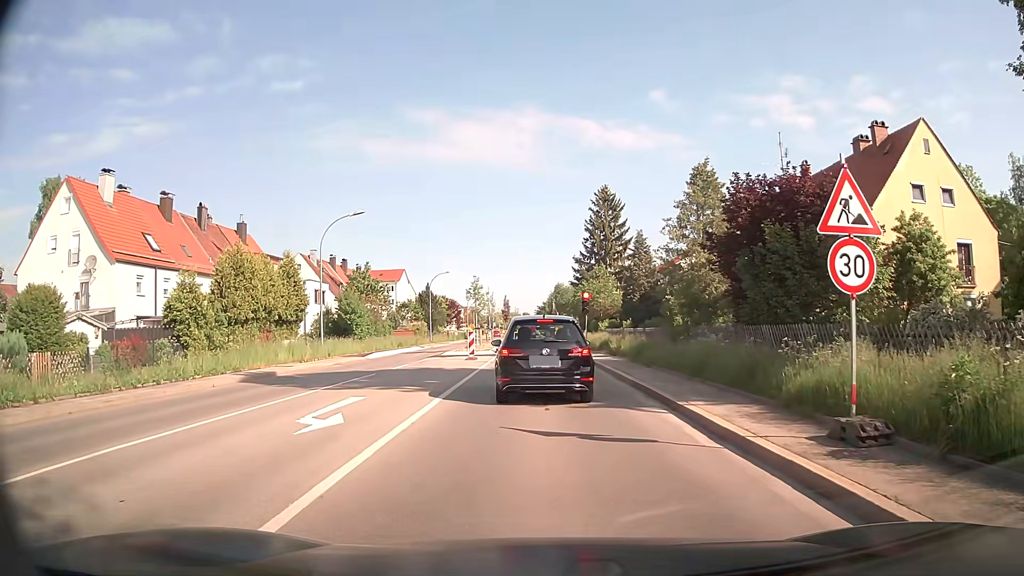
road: secondary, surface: asphalt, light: Day
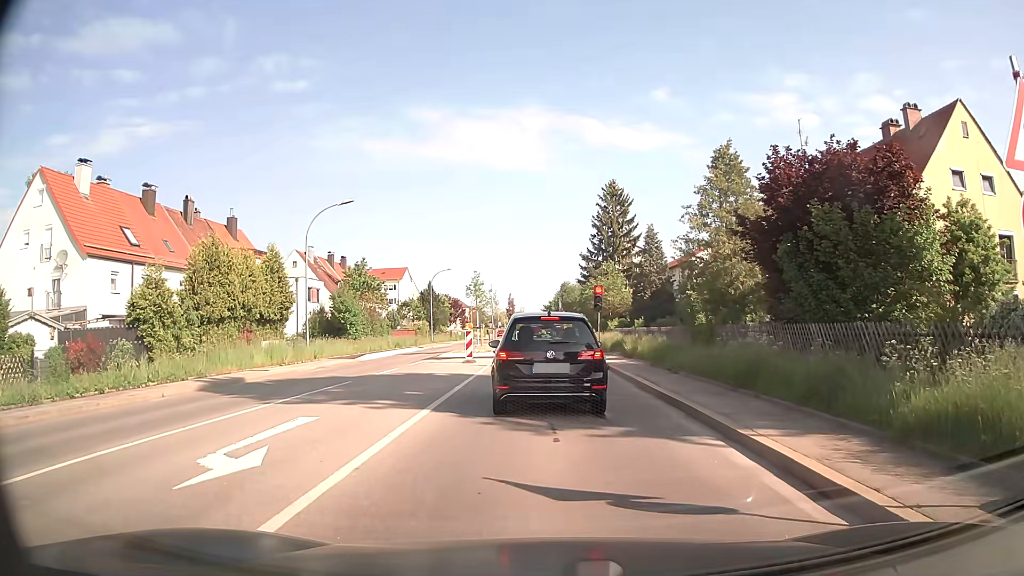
(0.0, +3.1) m; +2°
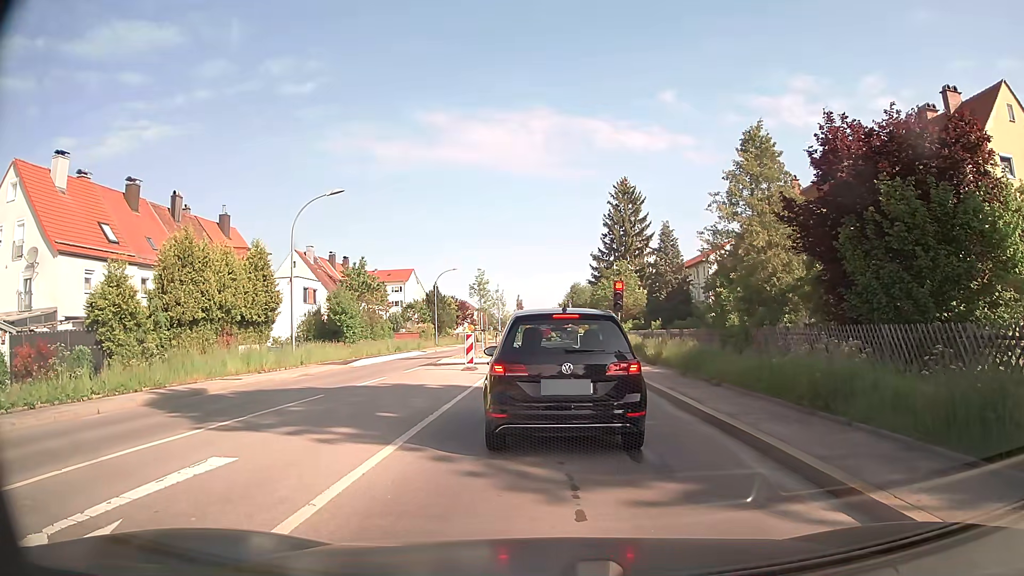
(-0.1, +3.1) m; -3°
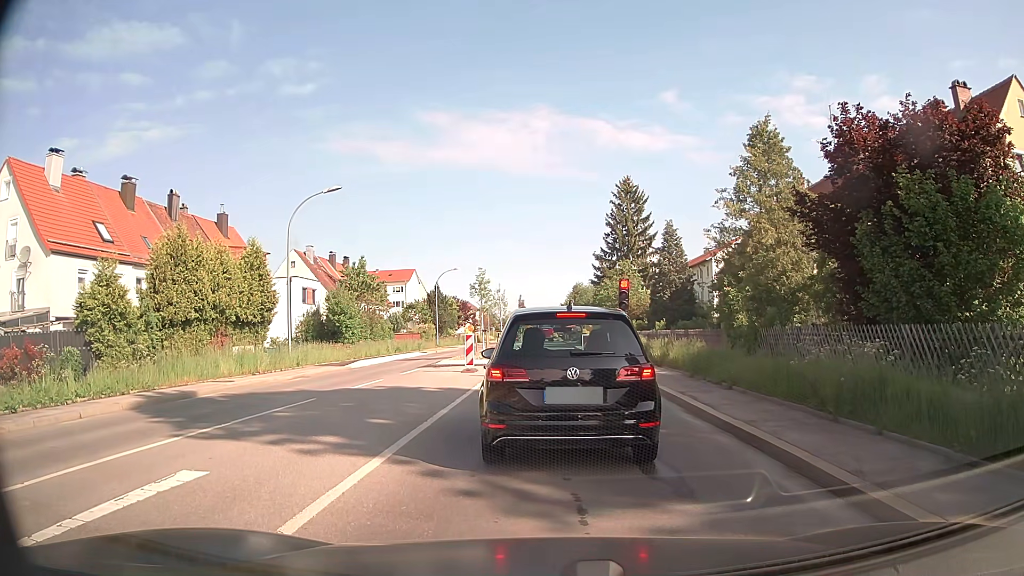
(0.0, +0.7) m; 0°
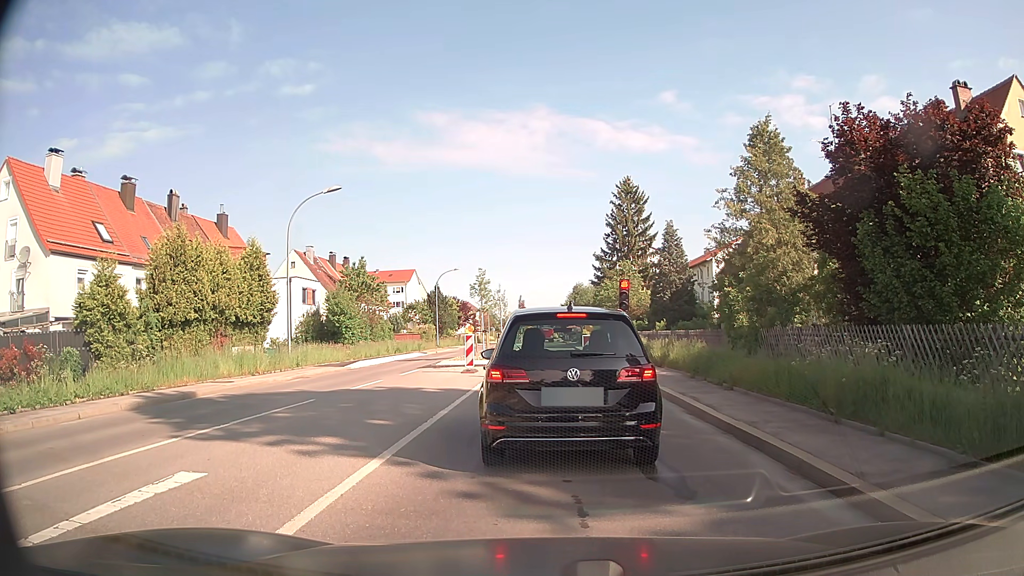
(0.0, +0.1) m; 0°
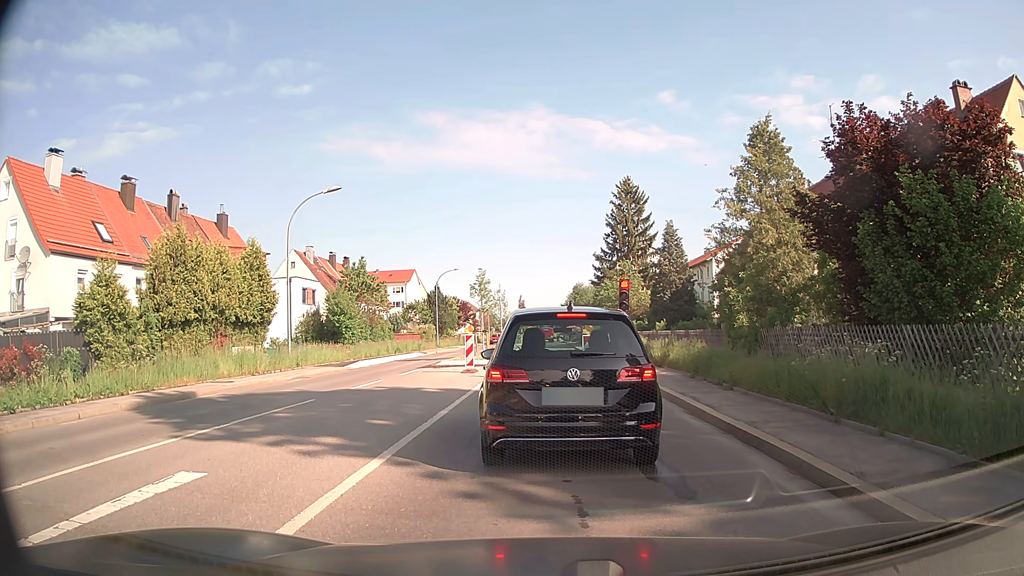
(0.0, 0.0) m; 0°
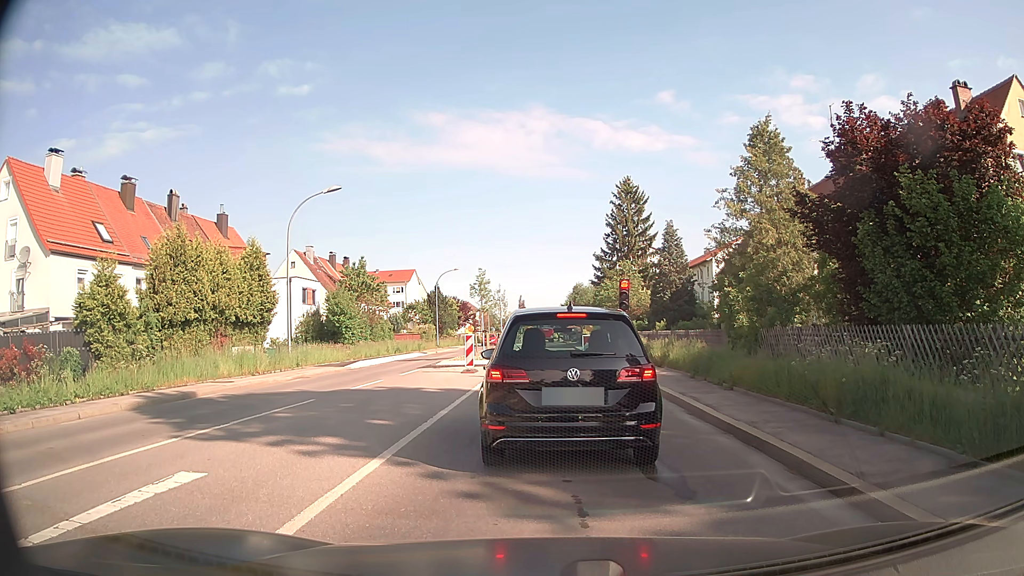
(0.0, 0.0) m; 0°
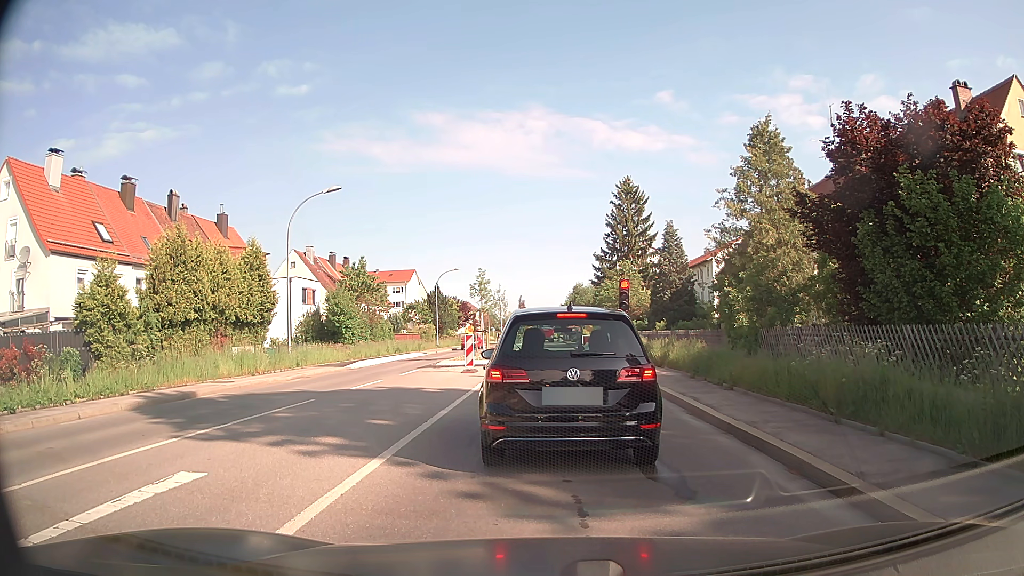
(0.0, 0.0) m; 0°
(-1, +10) (-4, +19) (-6, +29) (-7, +39) (-7, +49) (-6, +59) (-6, +69) (-6, +79) (-6, +89) (-6, +99) m
